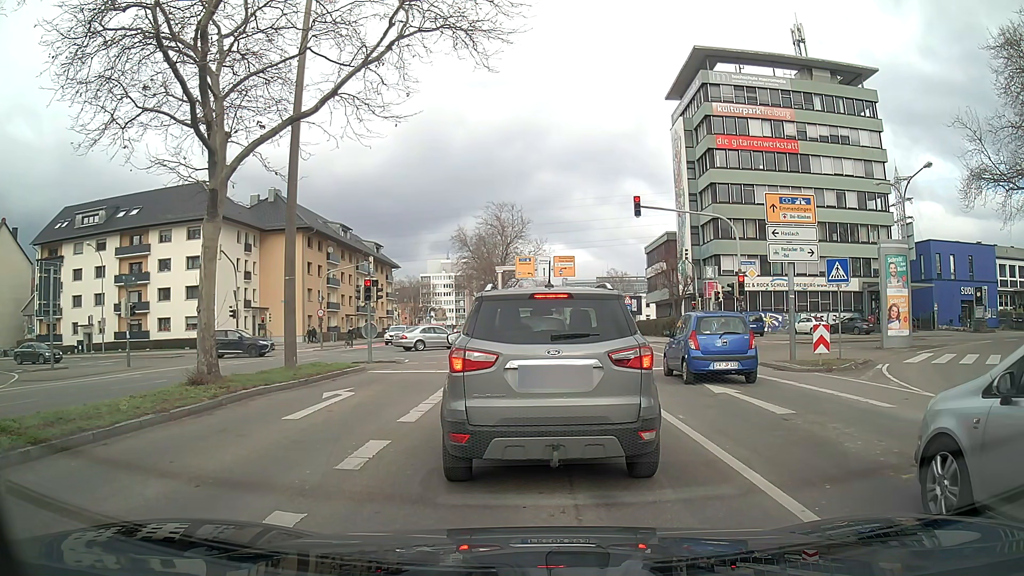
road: secondary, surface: asphalt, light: Day
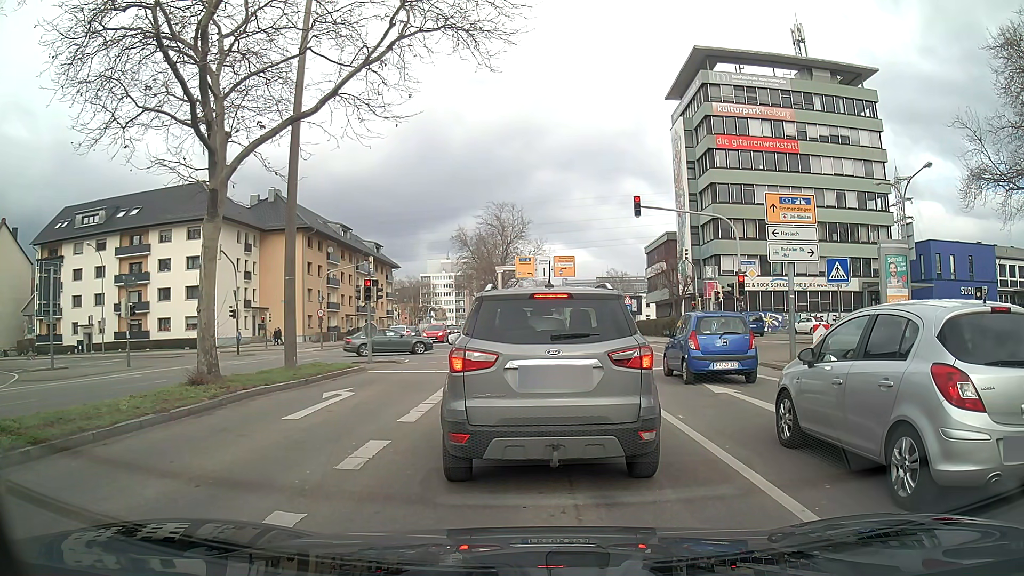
(0.0, 0.0) m; 0°
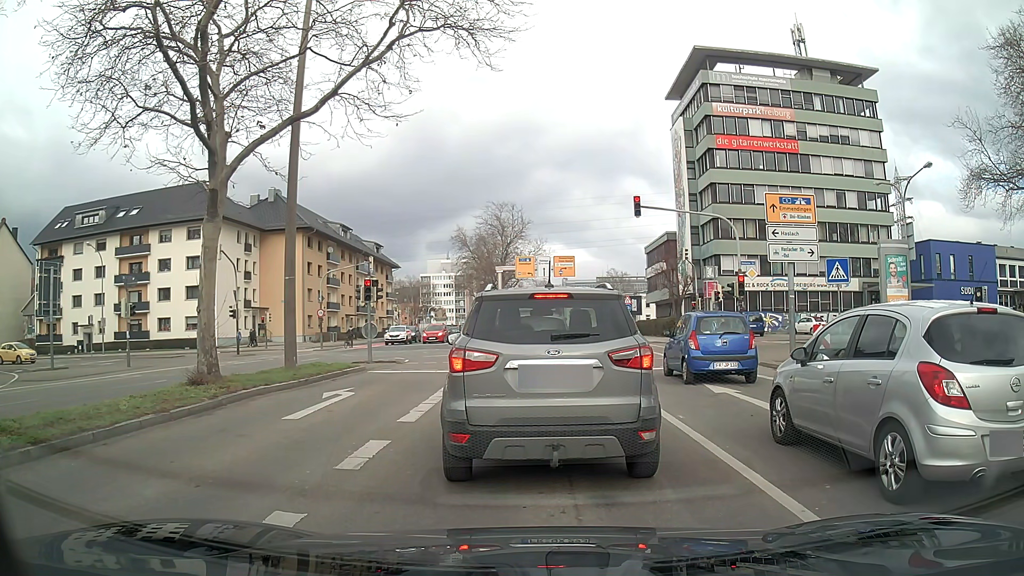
(0.0, 0.0) m; 0°
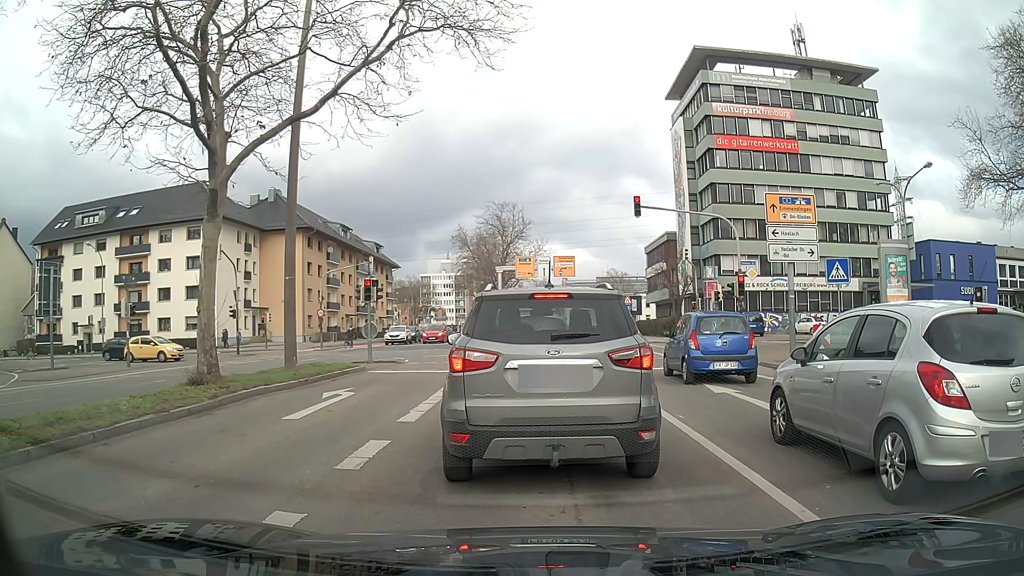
(0.0, 0.0) m; 0°
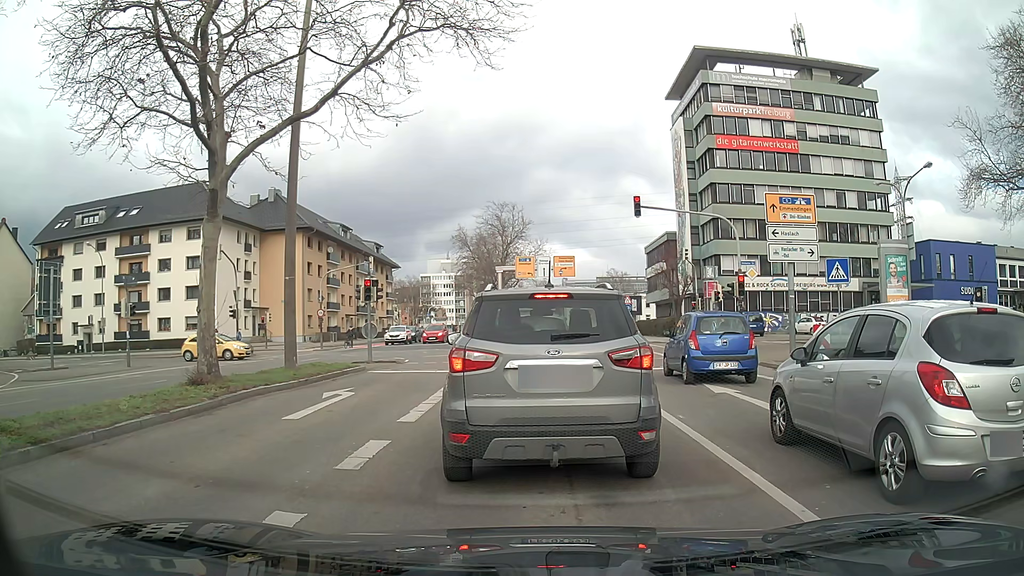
(0.0, 0.0) m; 0°
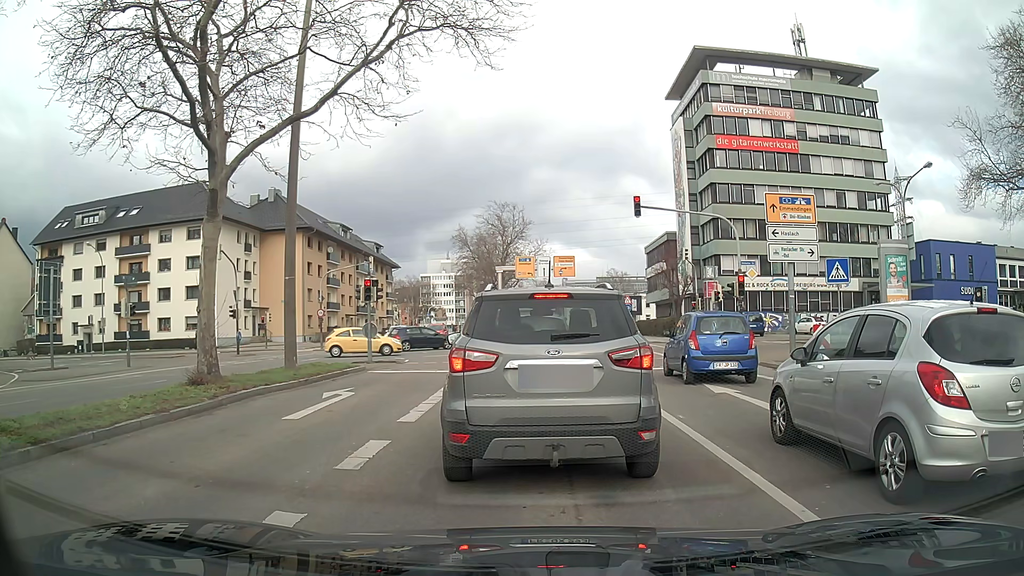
(0.0, 0.0) m; 0°
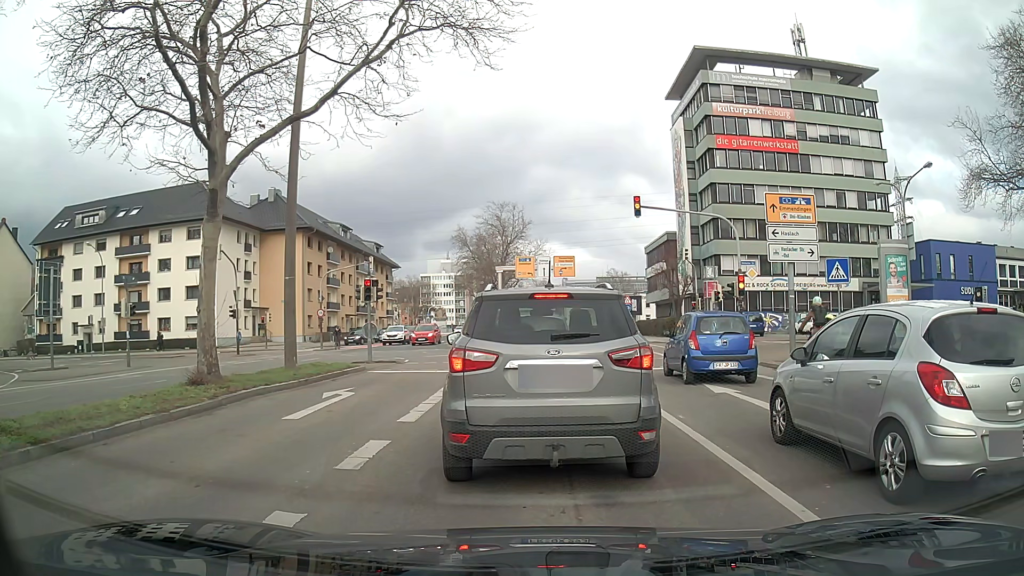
(0.0, 0.0) m; 0°
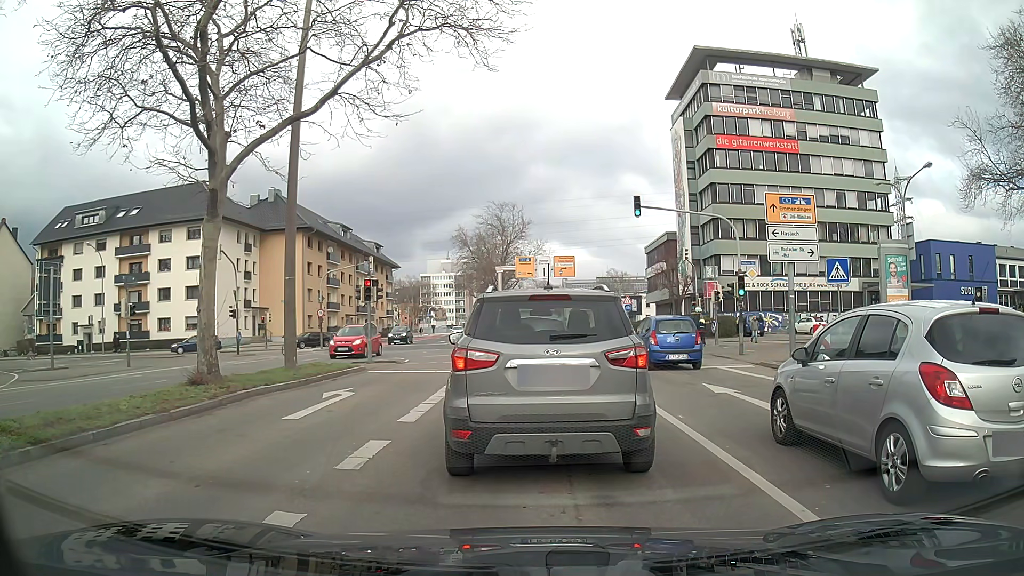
(0.0, 0.0) m; 0°
(0, +10) (0, +20) (0, +30) (0, +40) (0, +50) (0, +60) (0, +70) (-1, +80) (-2, +90) (-3, +100) m
